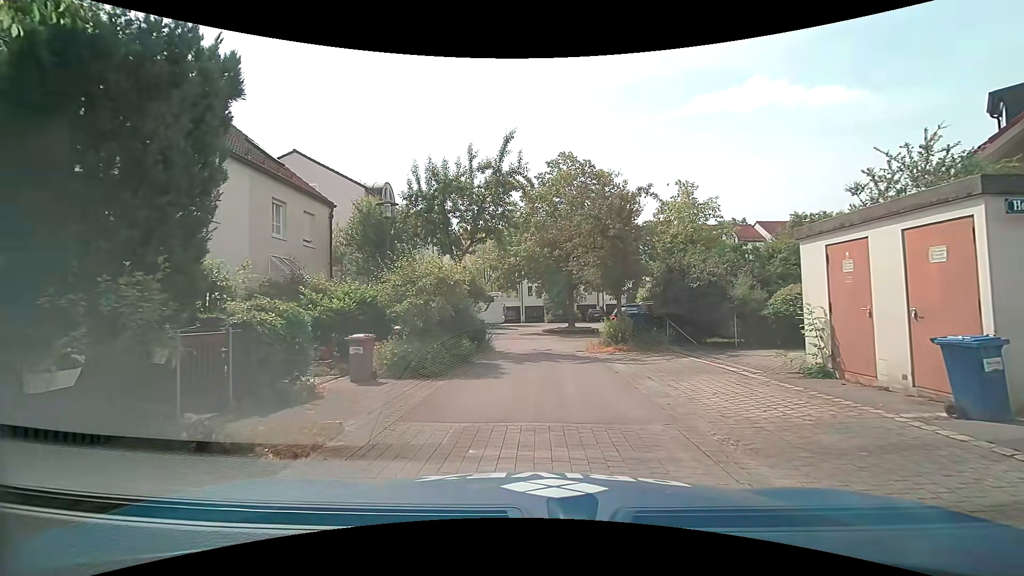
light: Day
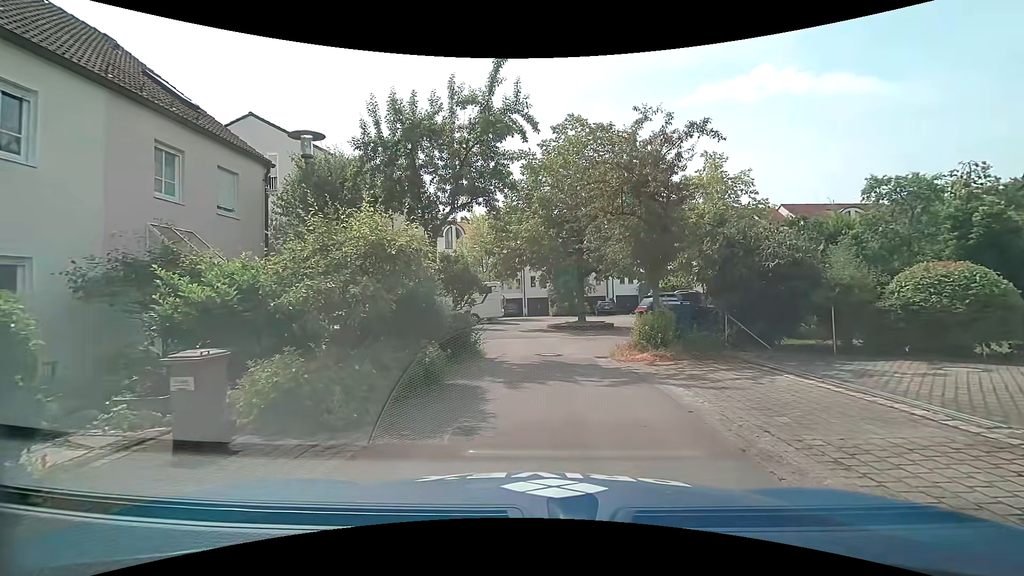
(-0.1, +5.1) m; -1°
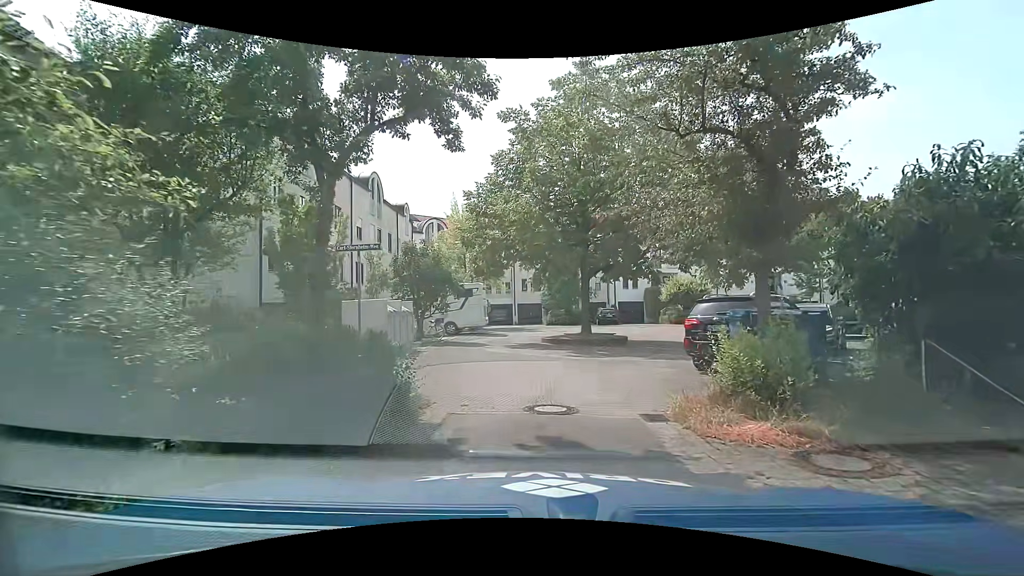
(-0.1, +6.6) m; 0°
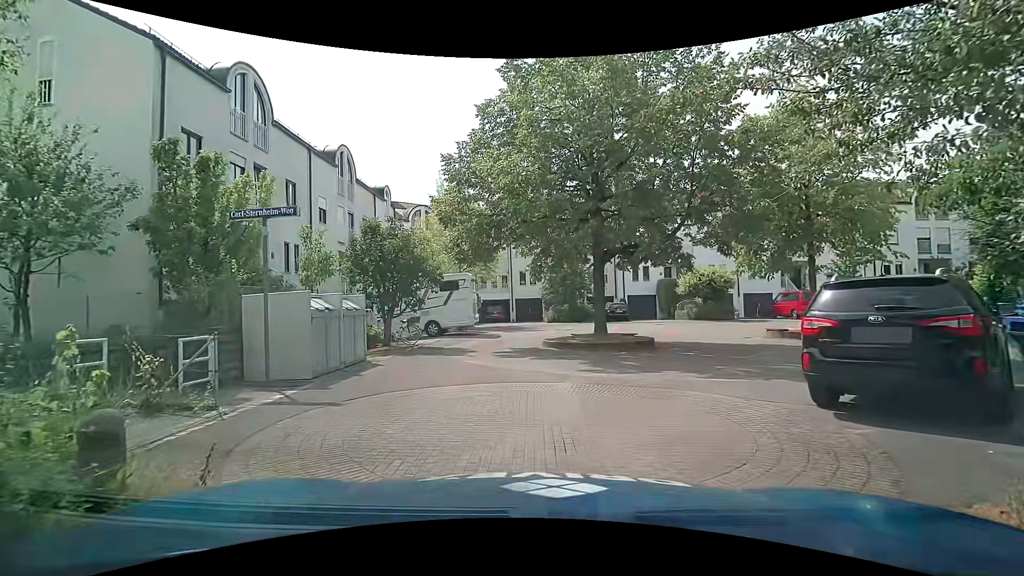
(0.0, +4.9) m; 0°
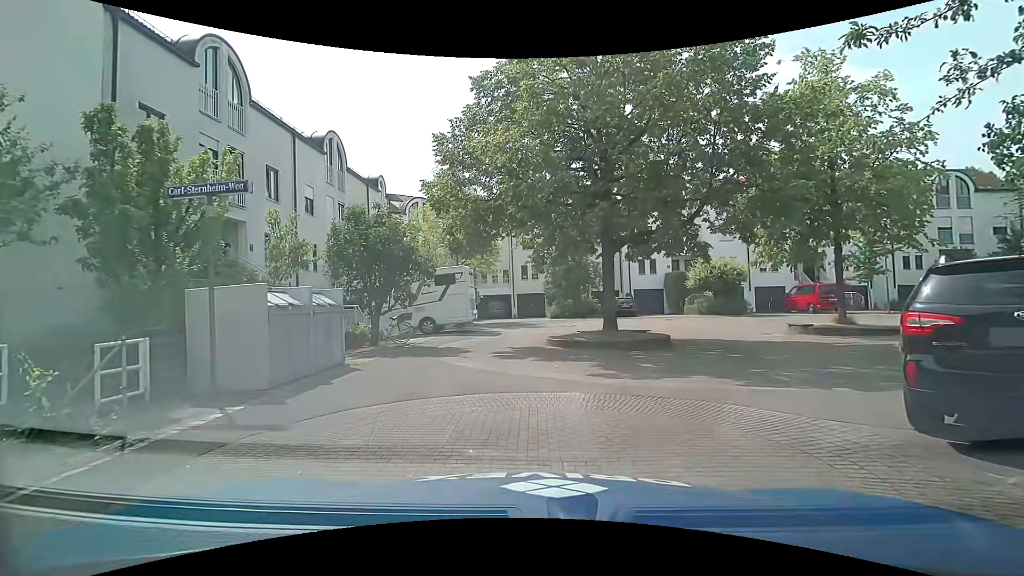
(-0.1, +1.6) m; -2°
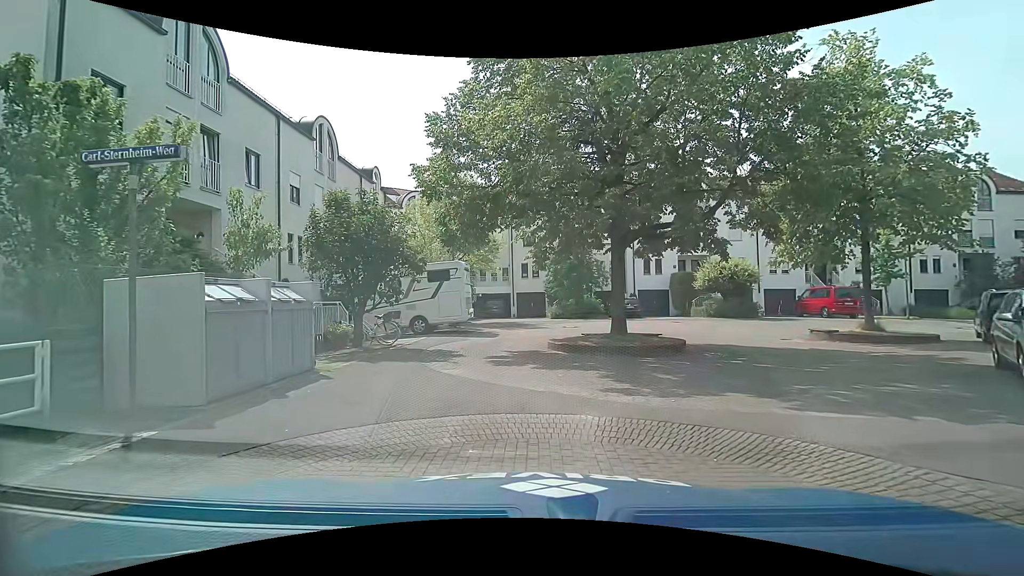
(0.0, +1.6) m; 0°
